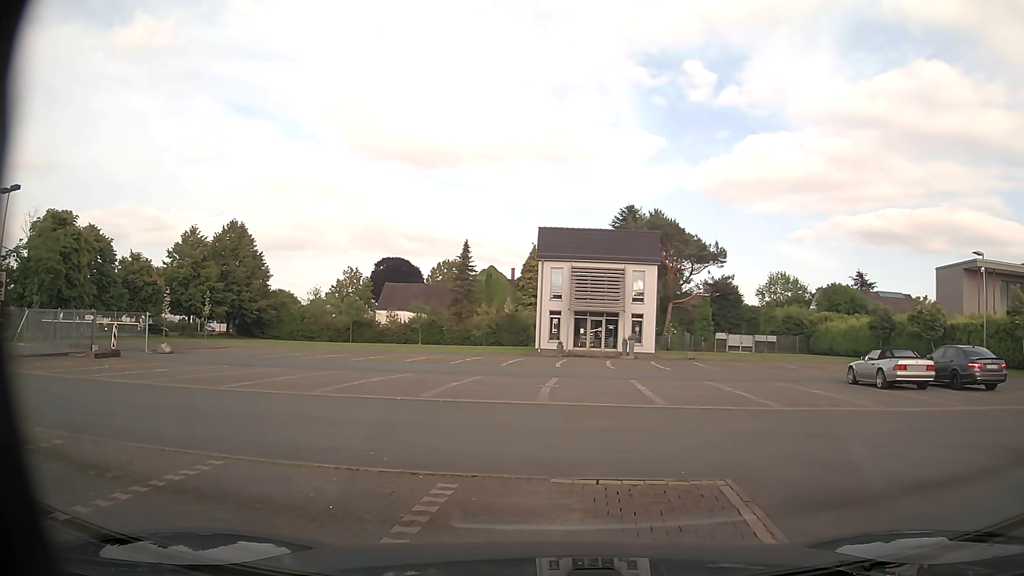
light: Day
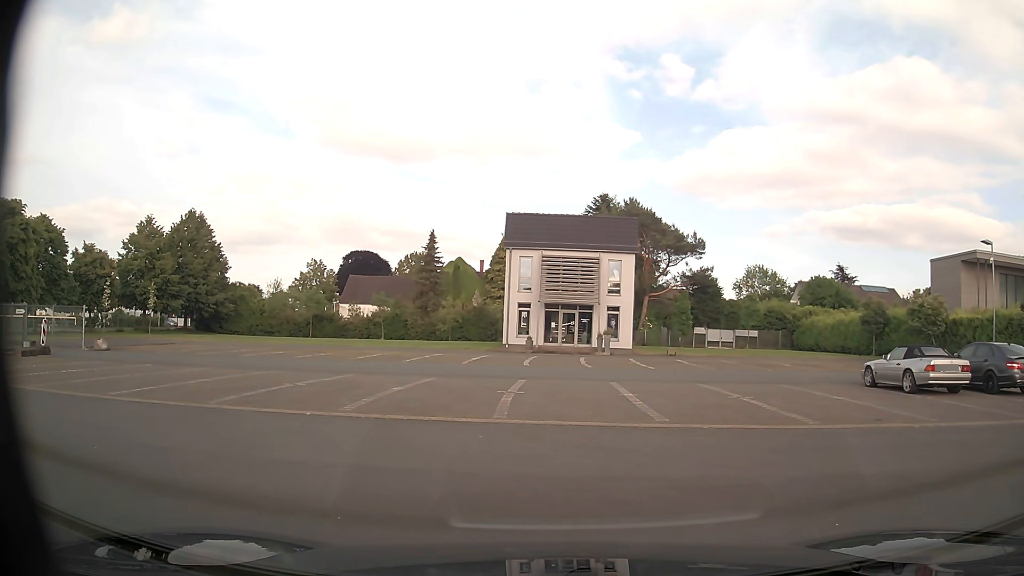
(+0.1, +3.5) m; +2°
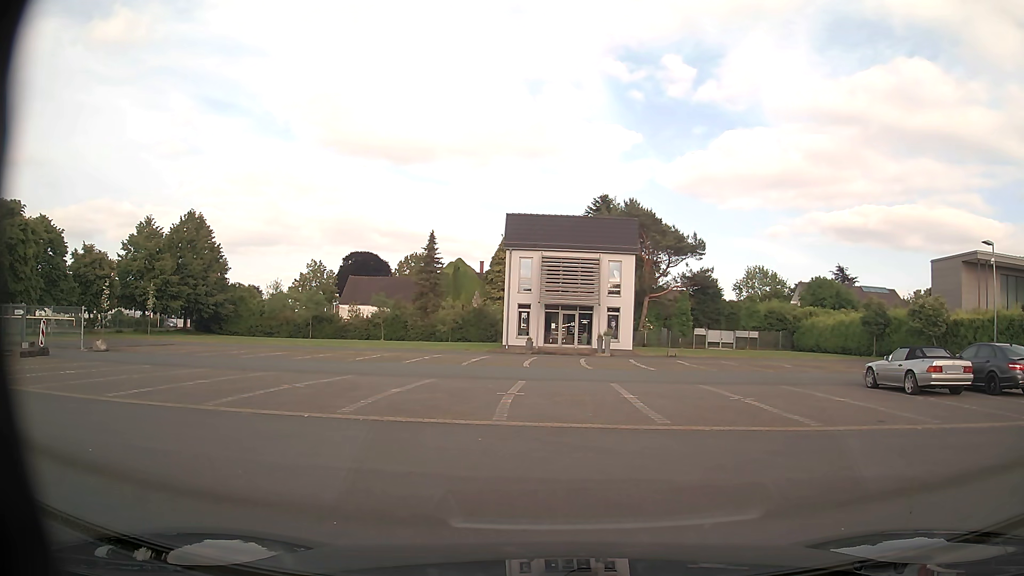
(0.0, +0.2) m; 0°
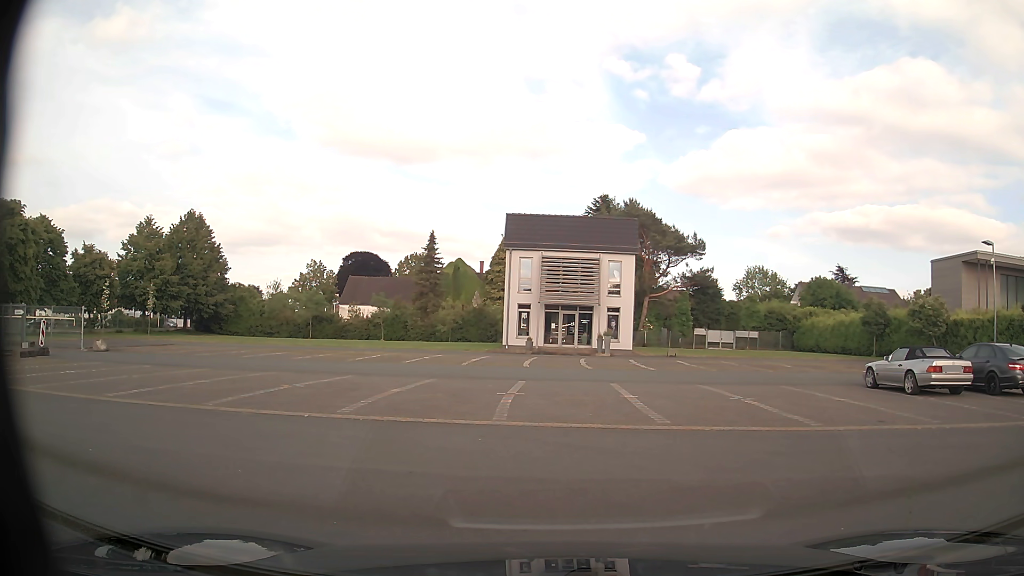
(0.0, 0.0) m; 0°
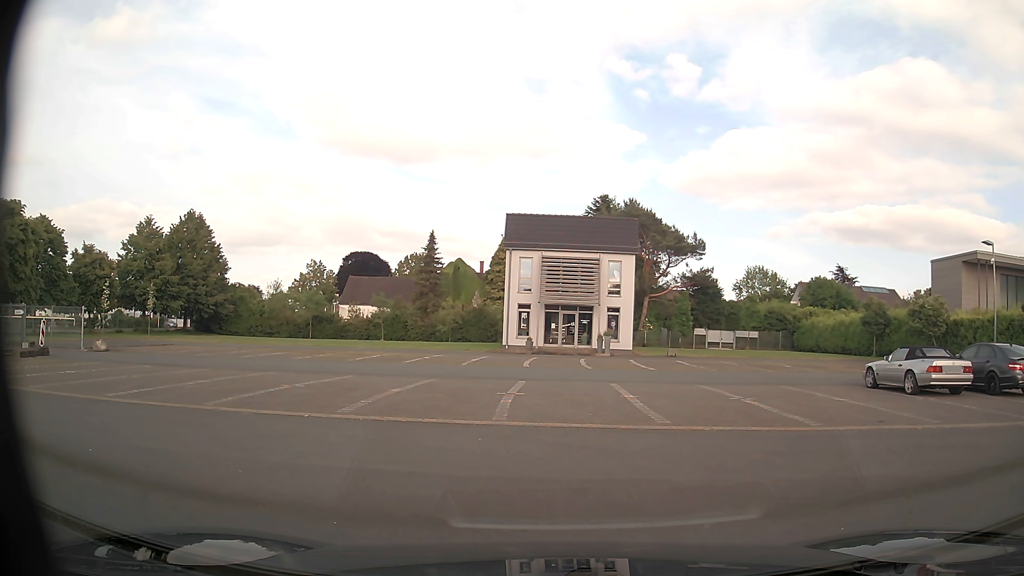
(0.0, 0.0) m; 0°
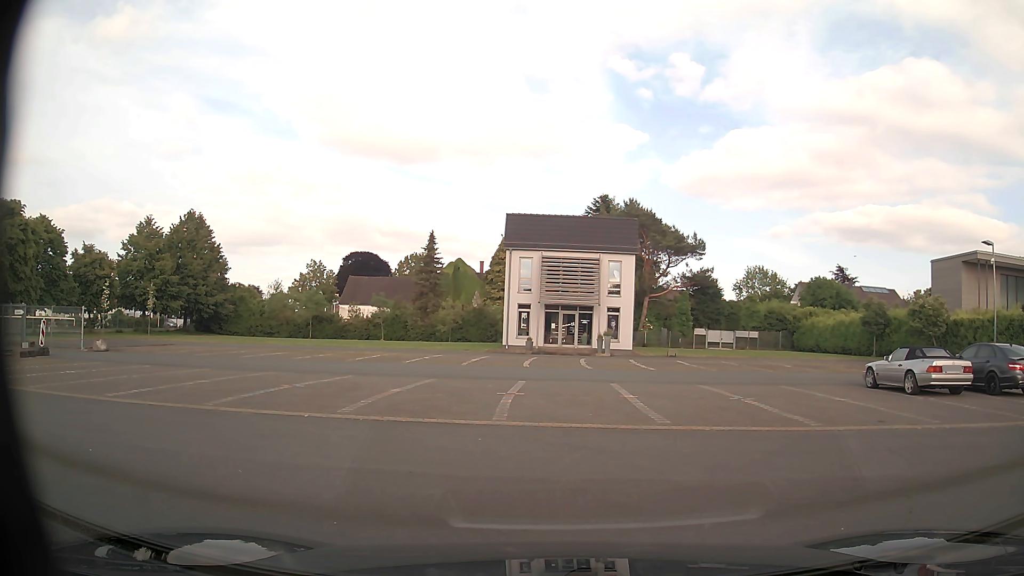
(0.0, 0.0) m; 0°
